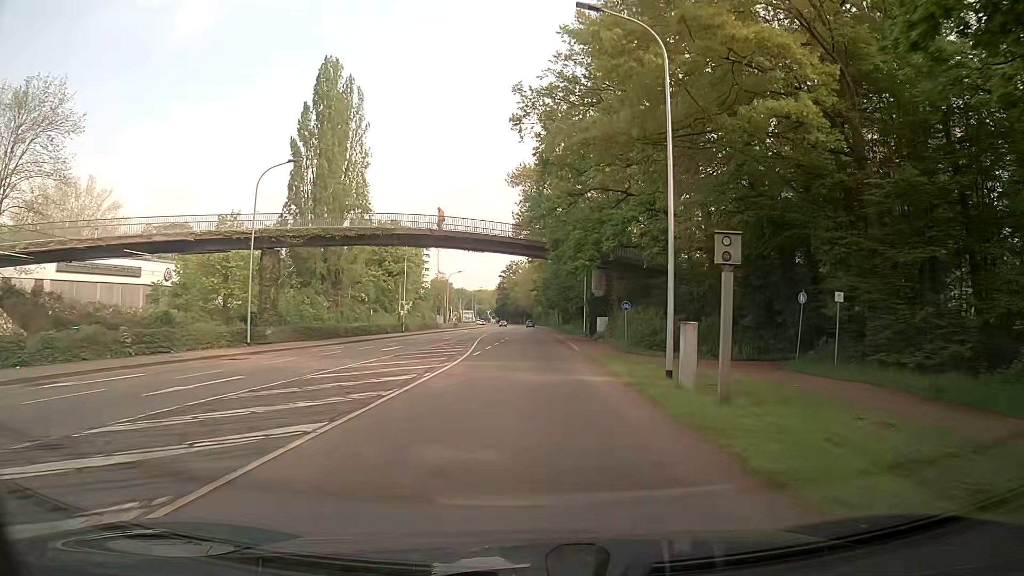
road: secondary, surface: asphalt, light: Day
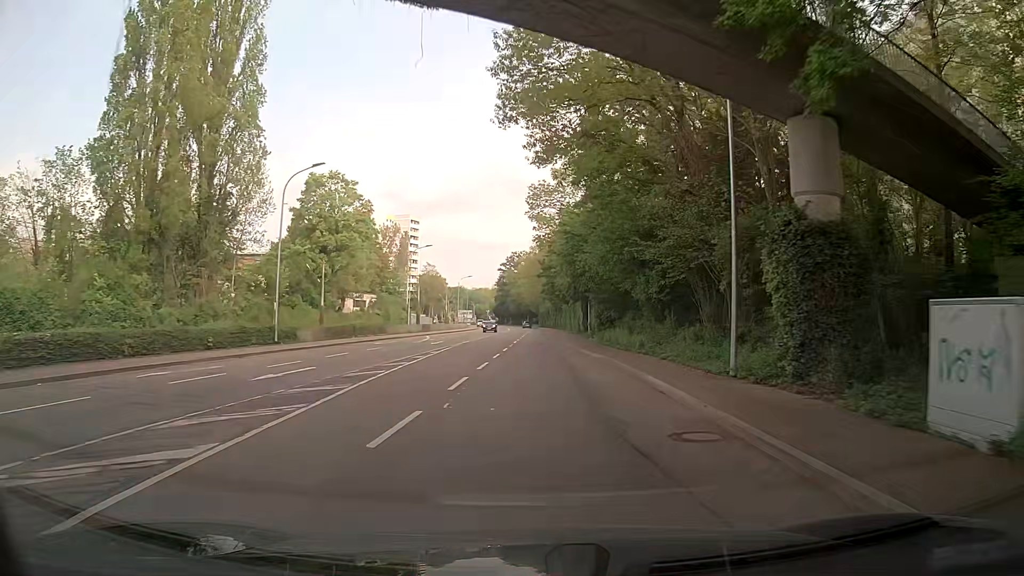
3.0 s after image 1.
(-0.2, +38.1) m; -2°
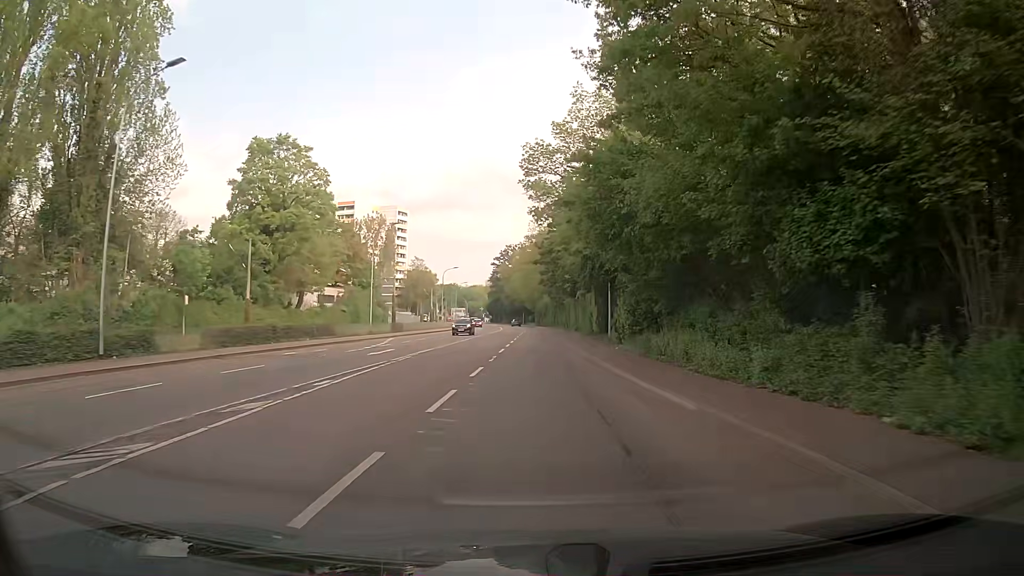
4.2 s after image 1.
(+0.3, +15.5) m; +2°
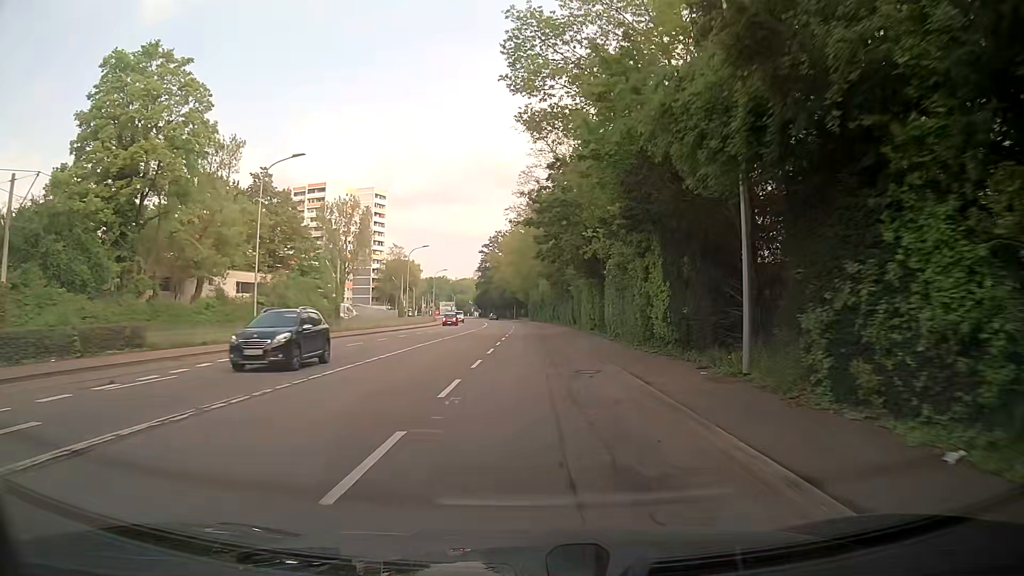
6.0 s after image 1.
(+0.2, +23.3) m; 0°
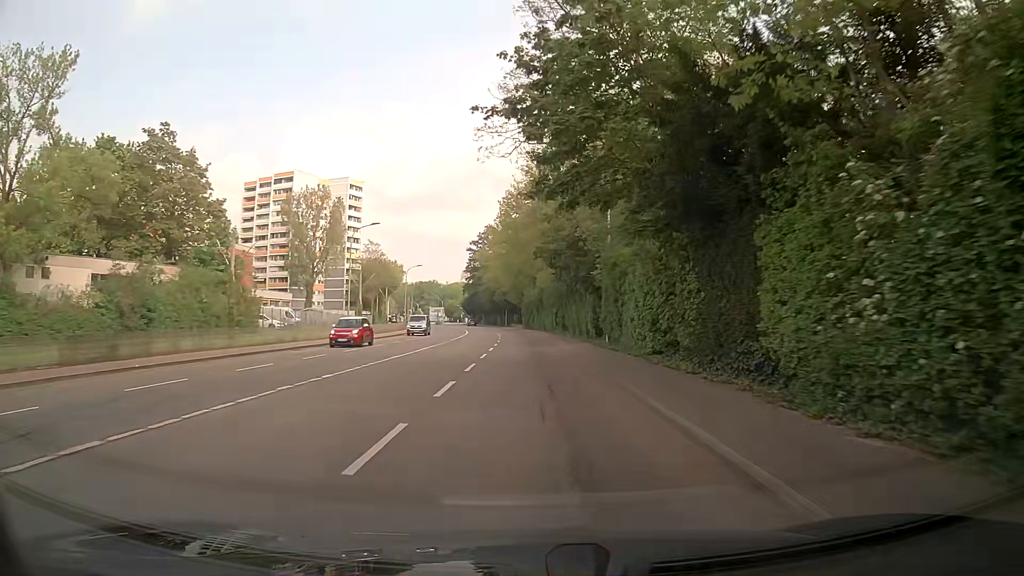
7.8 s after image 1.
(+0.2, +23.1) m; -1°
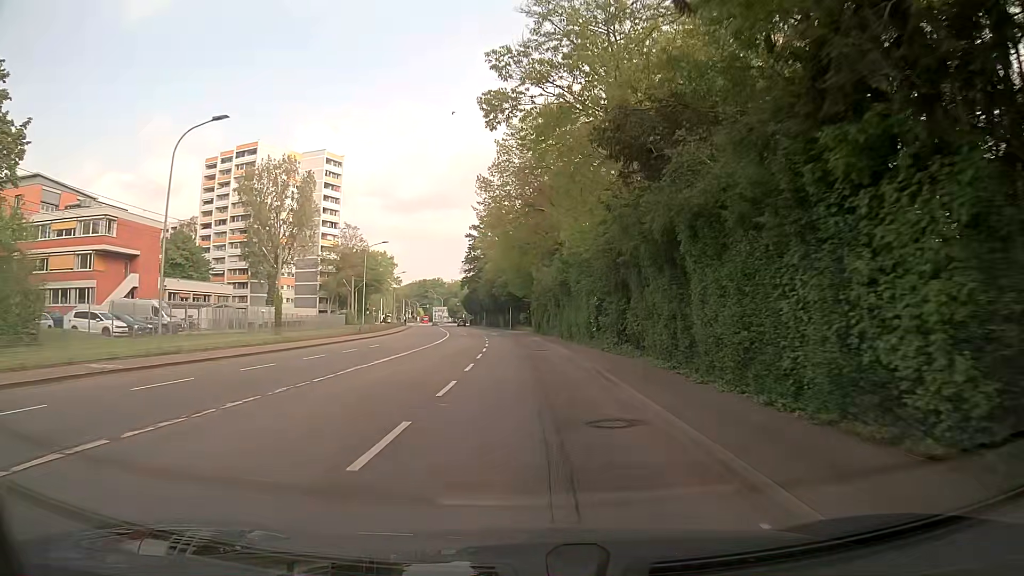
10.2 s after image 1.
(+0.5, +30.1) m; +1°
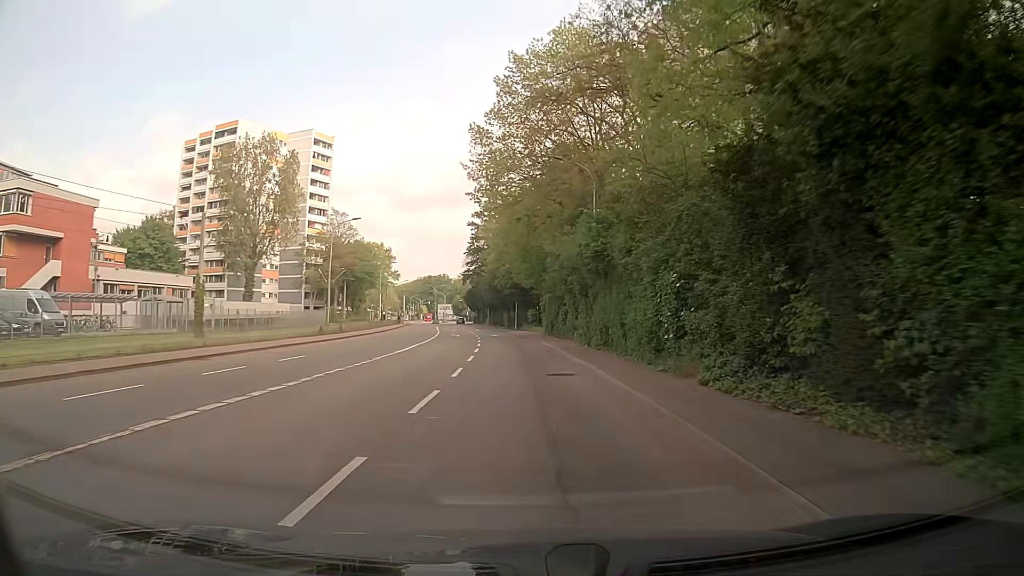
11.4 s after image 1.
(-0.2, +14.8) m; -1°
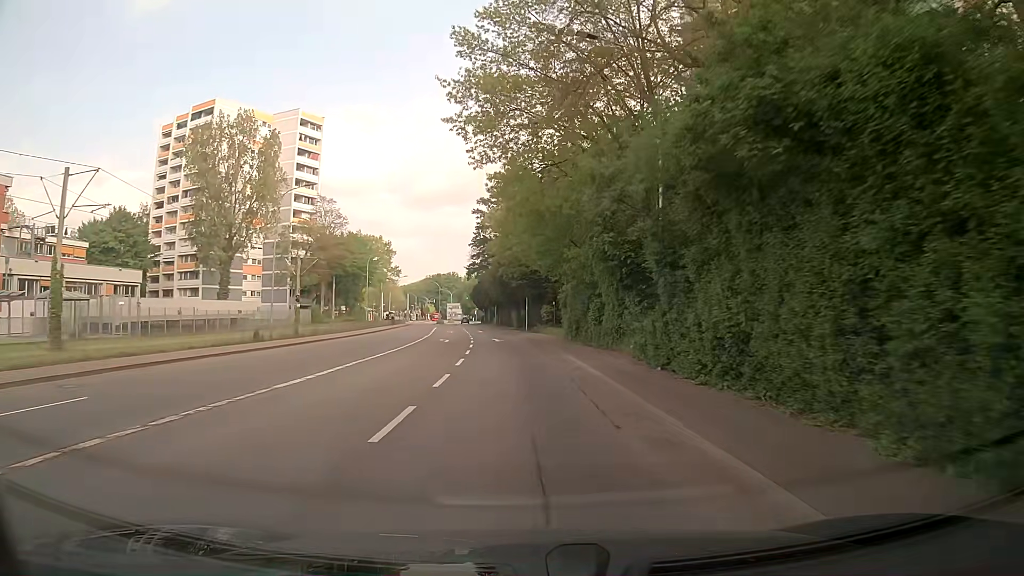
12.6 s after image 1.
(-0.1, +14.6) m; -1°
